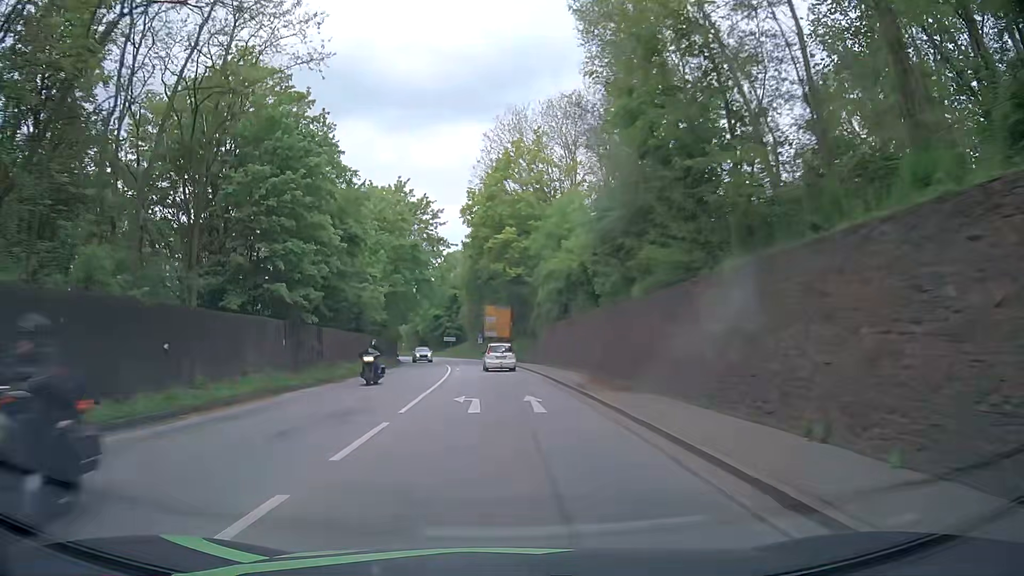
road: primary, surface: asphalt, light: Day
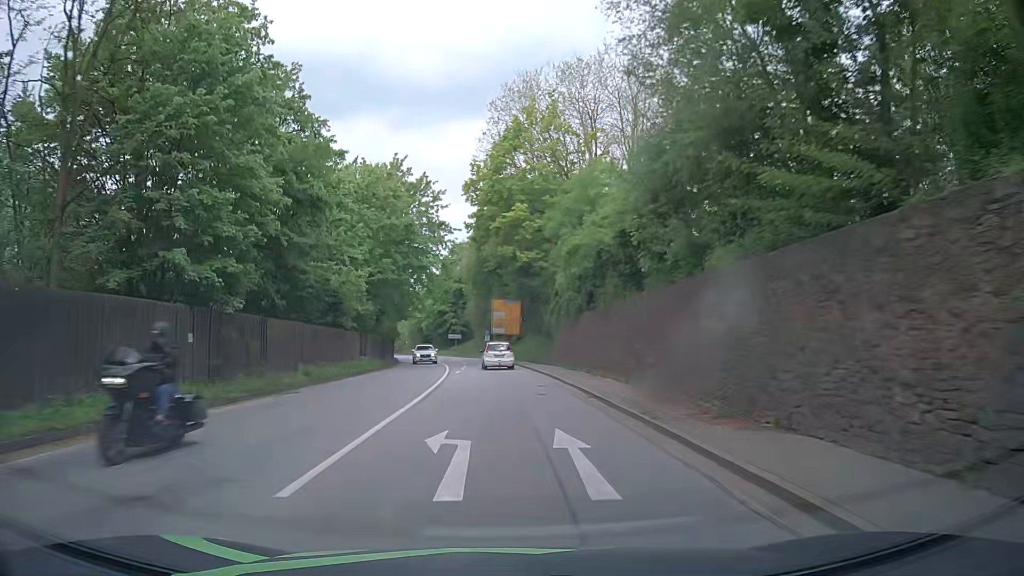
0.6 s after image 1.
(0.0, +7.9) m; -1°
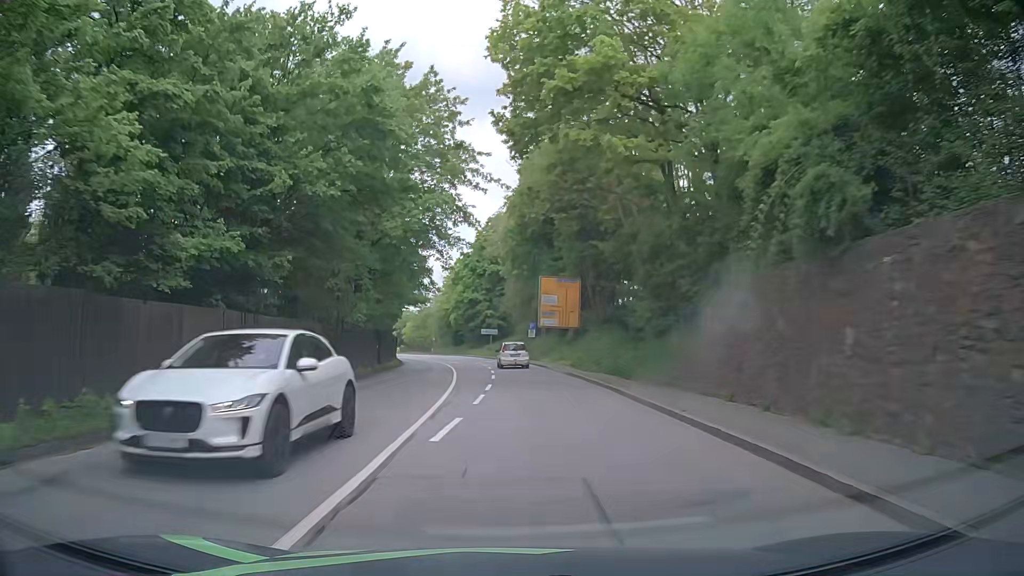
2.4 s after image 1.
(-0.6, +24.0) m; -3°
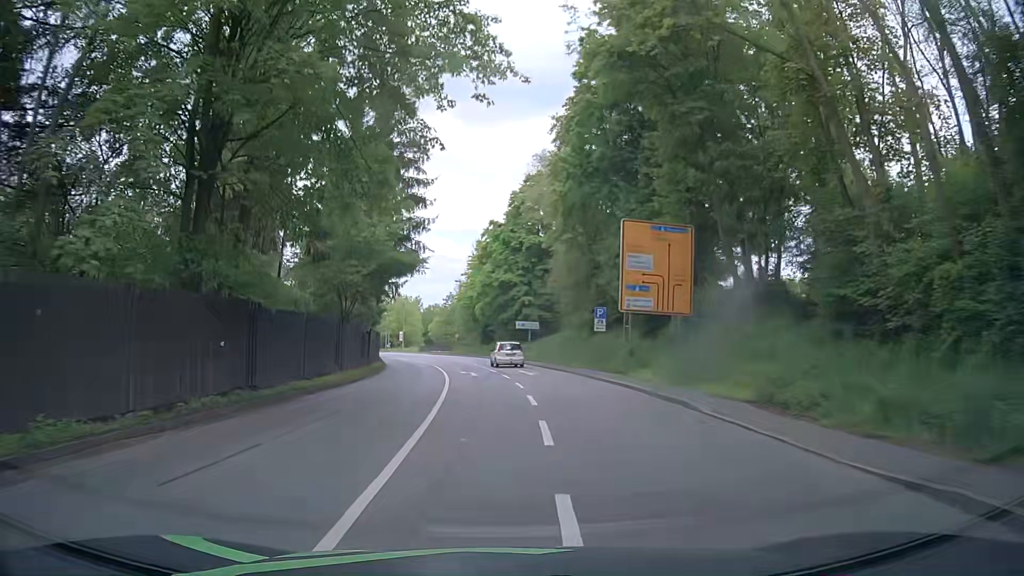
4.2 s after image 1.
(-0.6, +24.3) m; -3°
(0, +10) (0, +20) (-1, +30) (-2, +40) (-3, +50) (-5, +60) (-7, +70) (-9, +79) (-12, +89) (-14, +99) m
